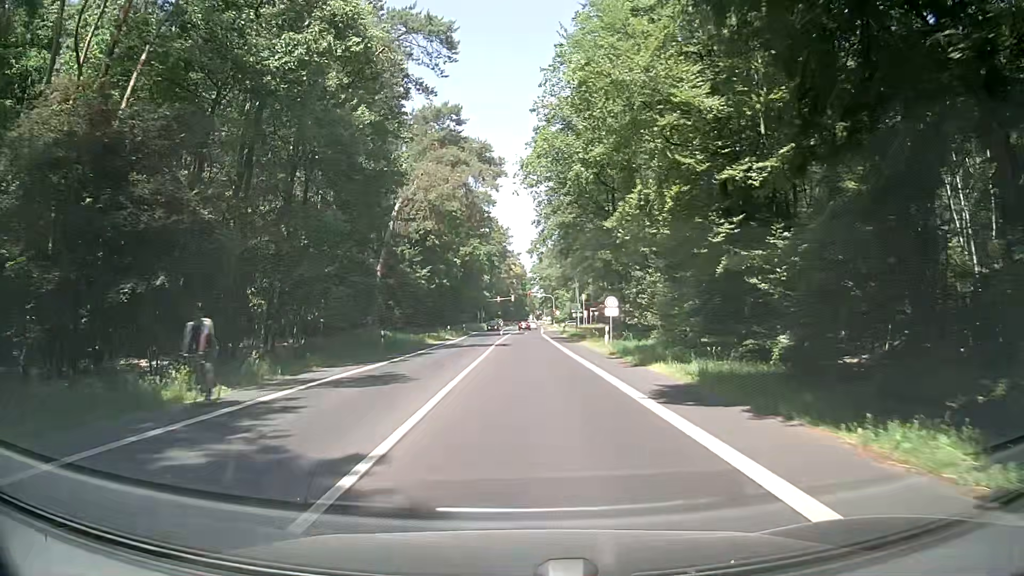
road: secondary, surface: asphalt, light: Day
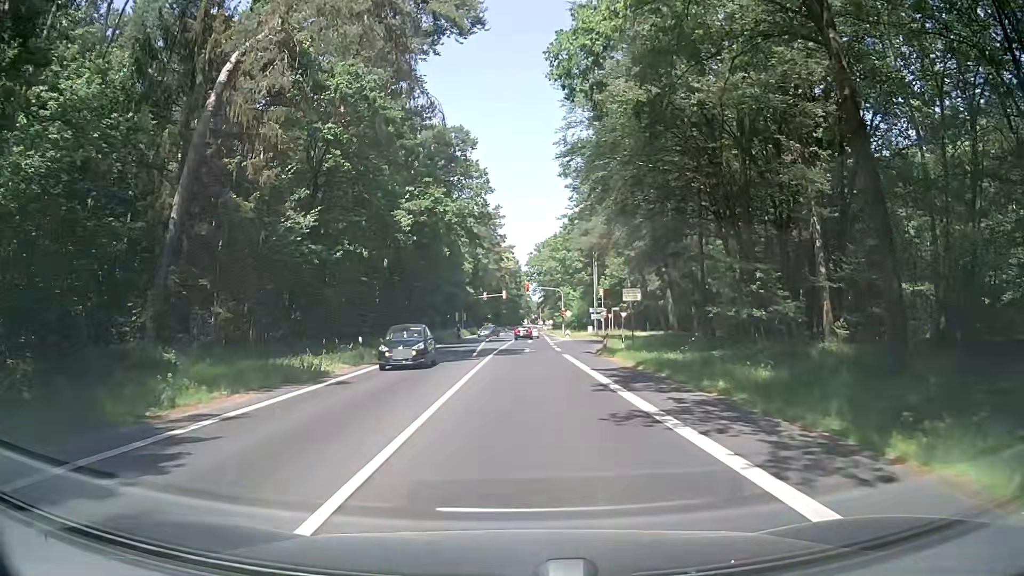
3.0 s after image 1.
(+0.6, +36.2) m; +1°
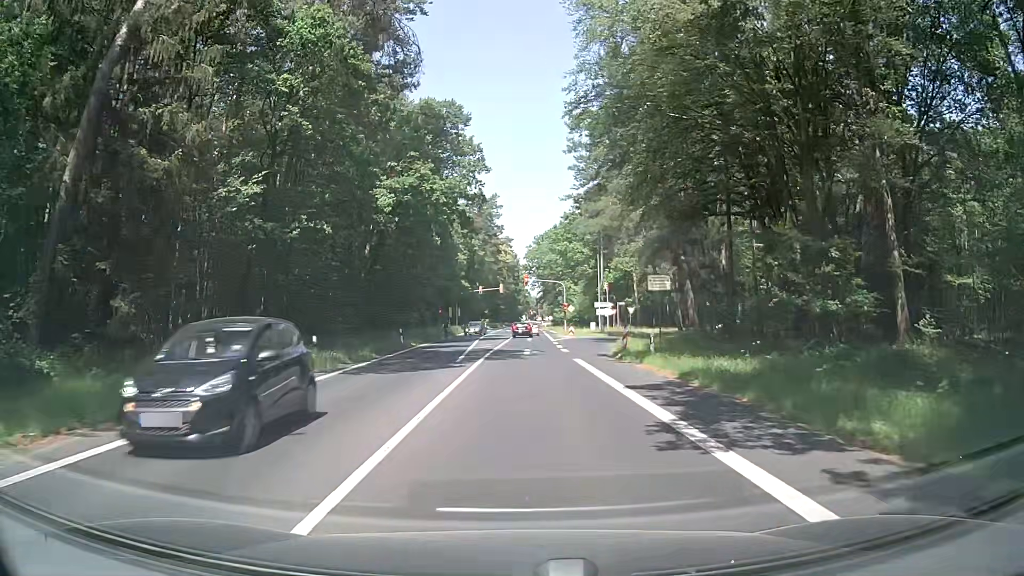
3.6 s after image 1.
(0.0, +6.9) m; 0°
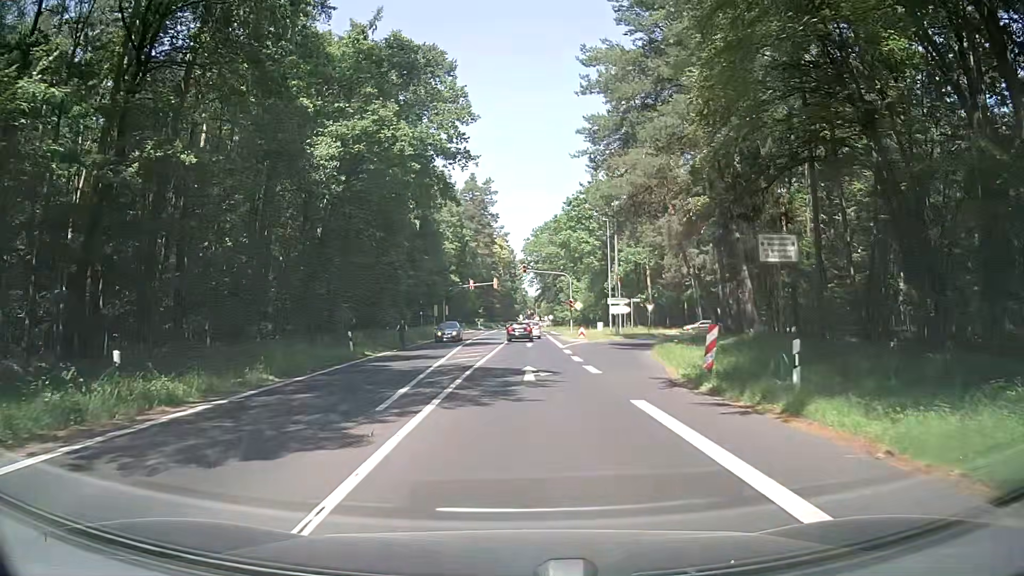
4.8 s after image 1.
(+0.1, +12.6) m; 0°
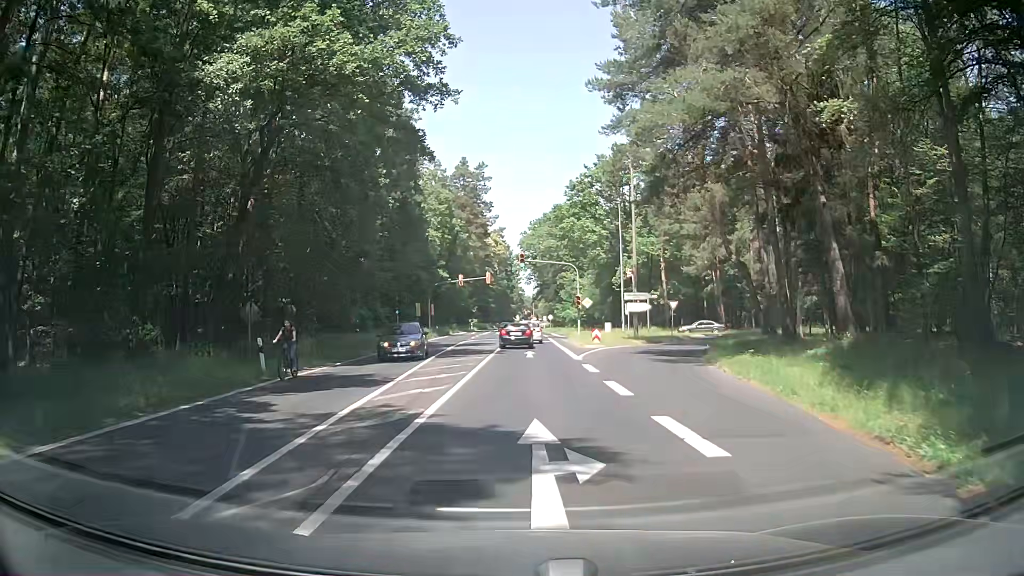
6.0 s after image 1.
(+0.1, +10.8) m; +1°
